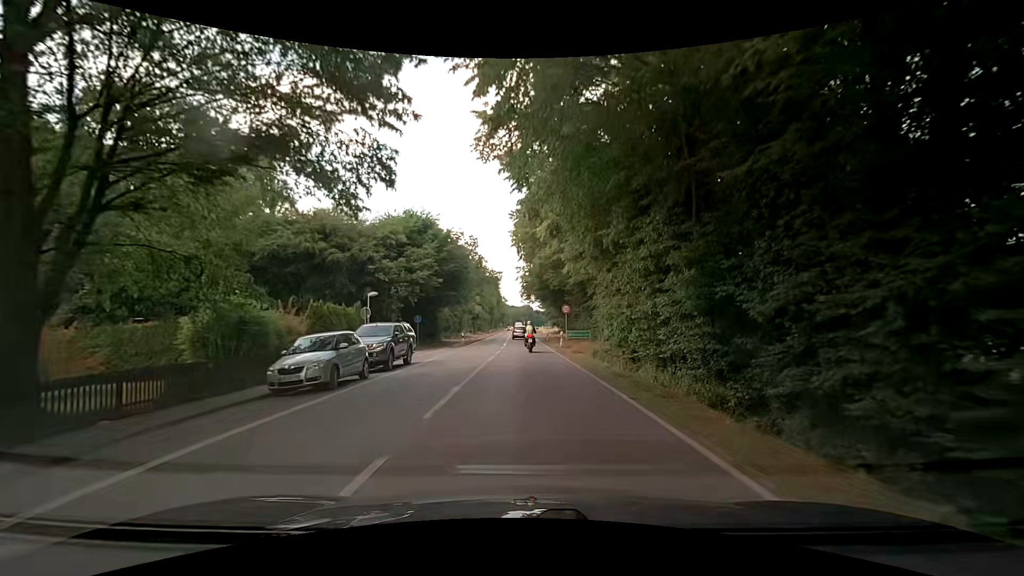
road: primary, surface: asphalt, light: Day
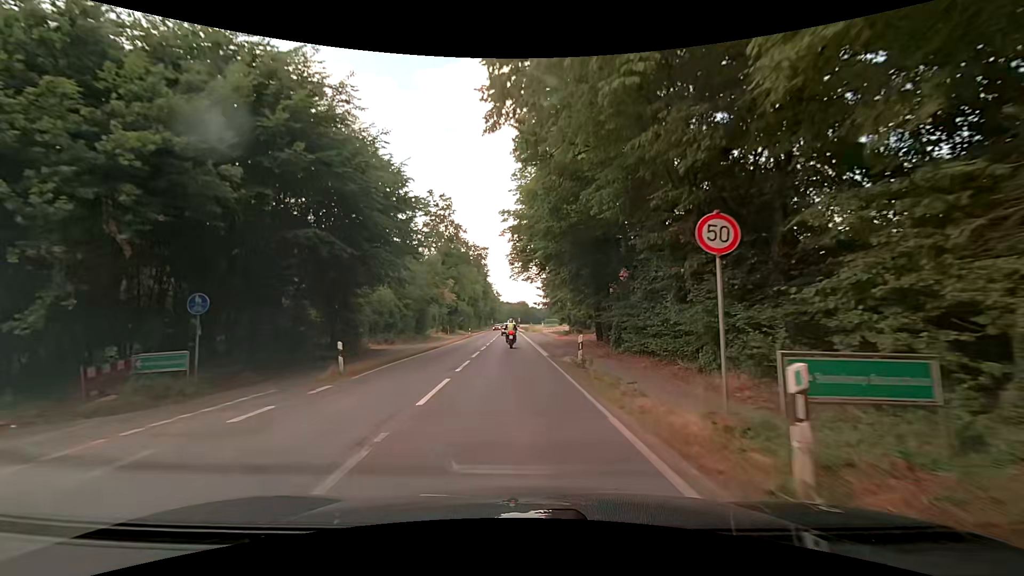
(-0.1, +29.1) m; 0°
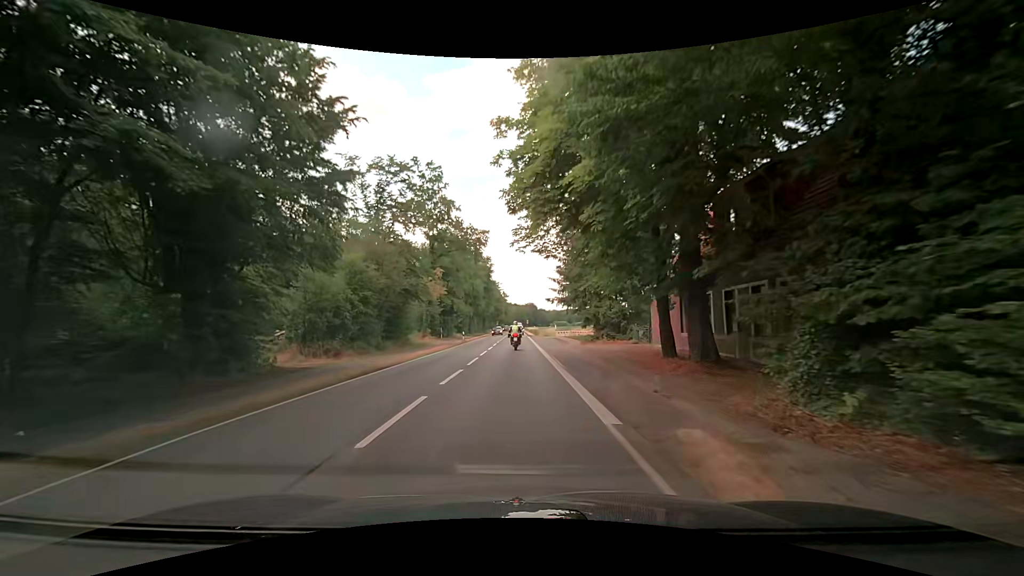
(-0.2, +14.9) m; -1°
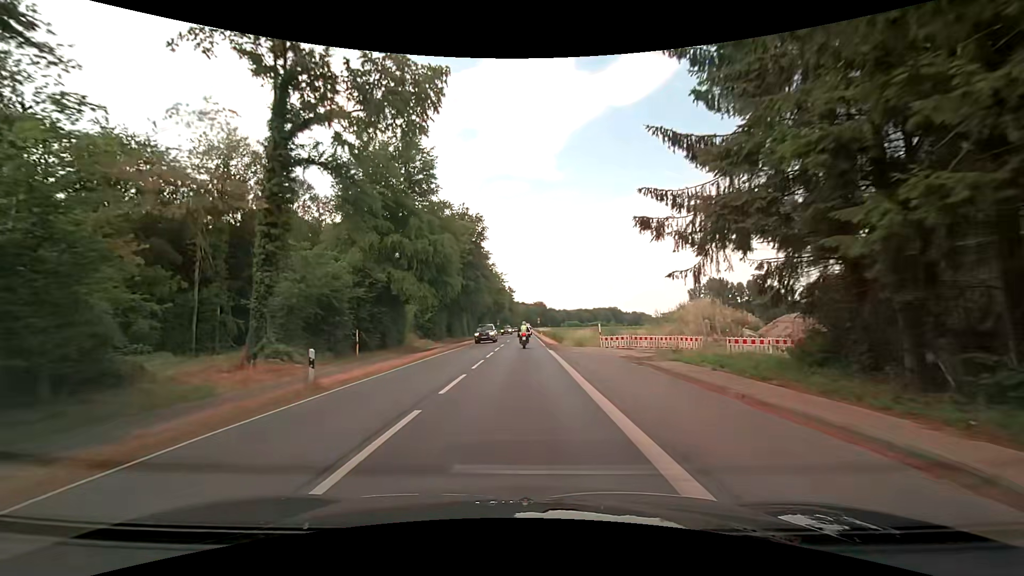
(-0.6, +37.7) m; -1°
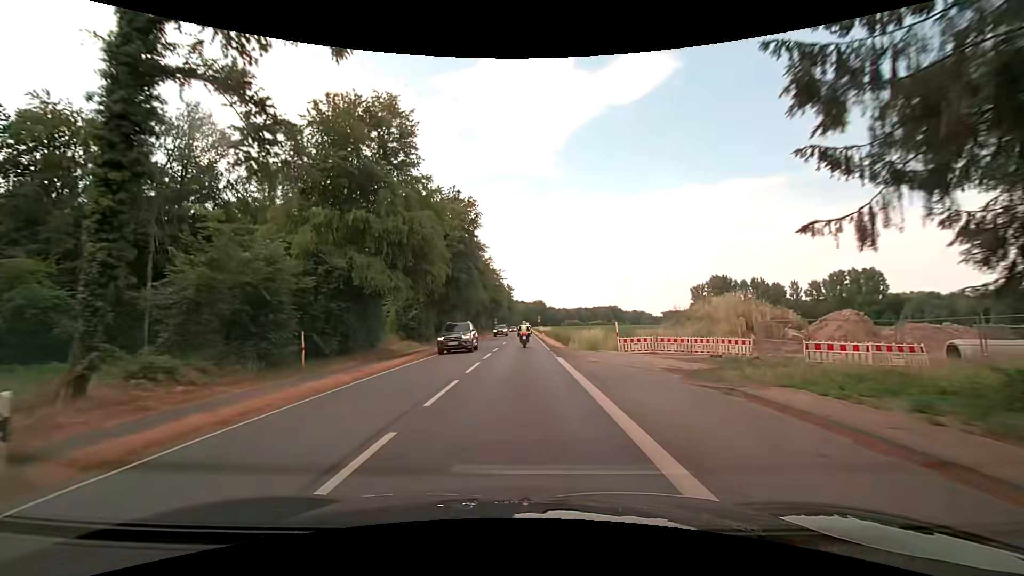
(0.0, +7.6) m; 0°
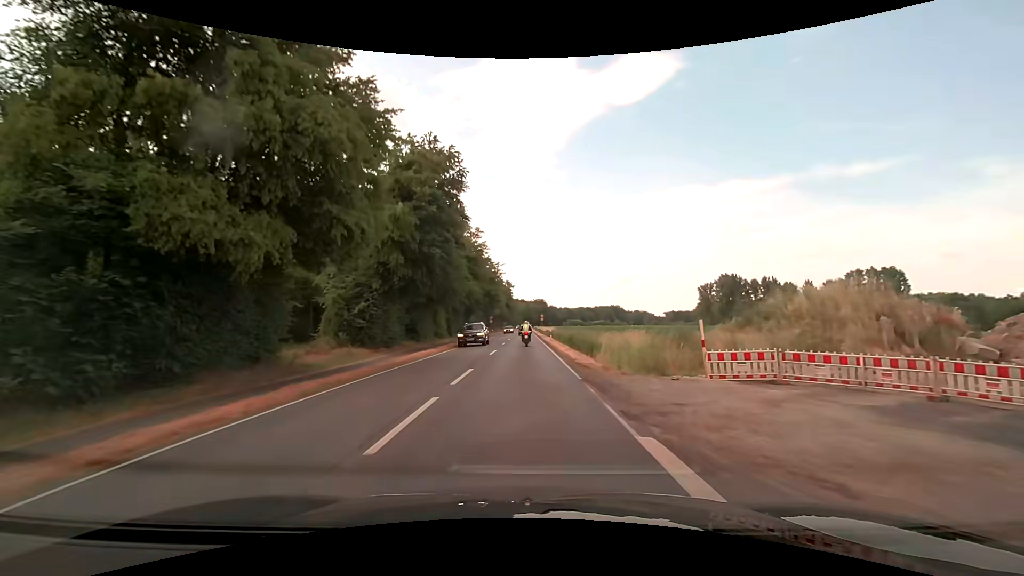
(-0.1, +15.2) m; 0°
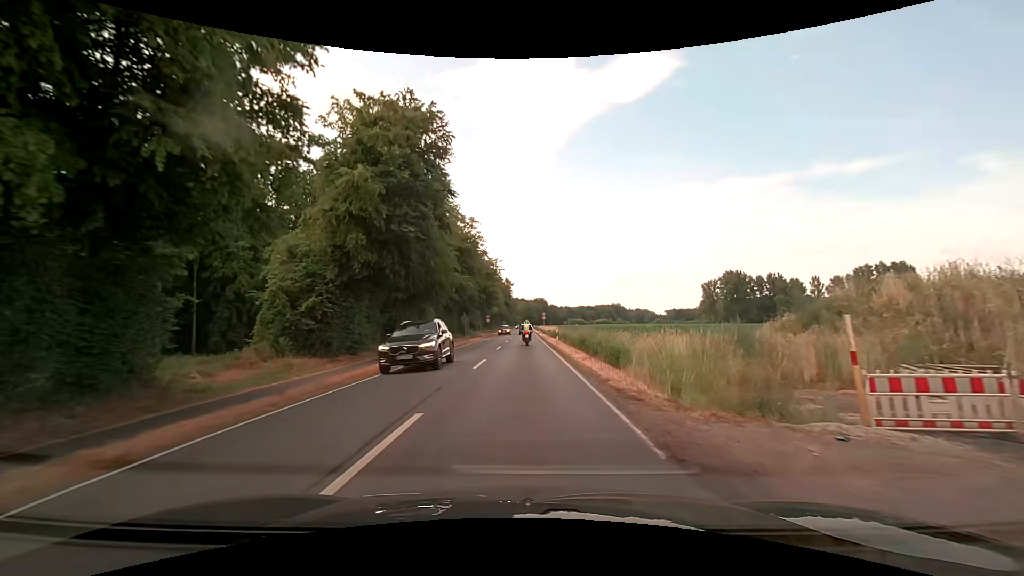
(0.0, +7.6) m; 0°
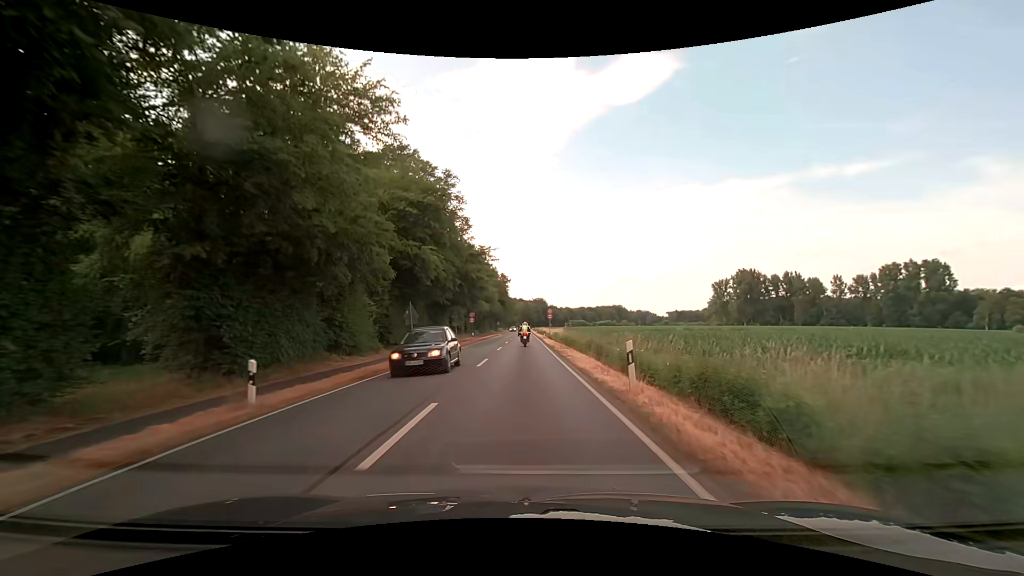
(-0.1, +22.8) m; 0°
(0, +10) (0, +20) (0, +30) (0, +40) (0, +50) (0, +60) (0, +70) (0, +80) (0, +90) (0, +100) m
